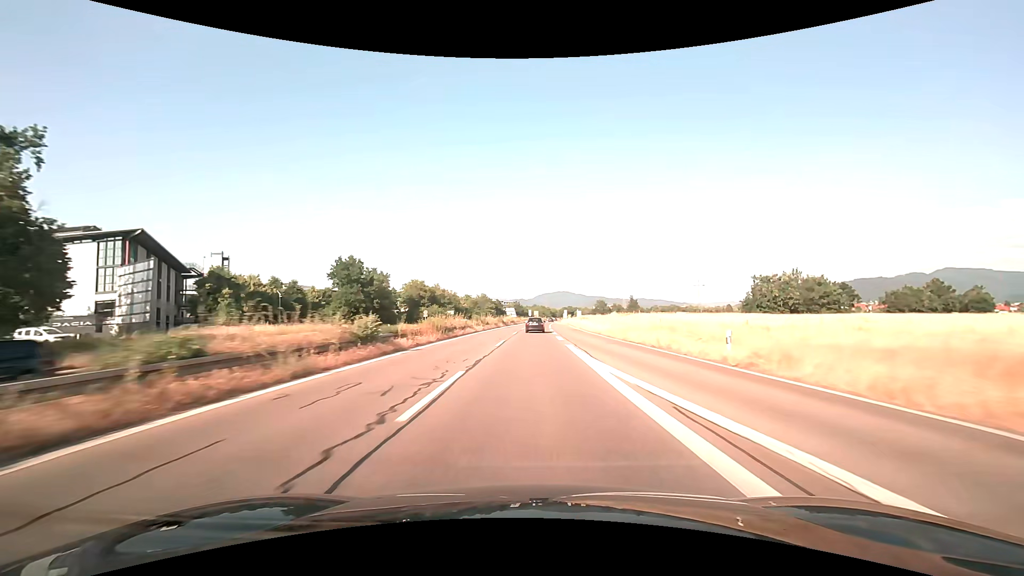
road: trunk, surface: asphalt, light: Day
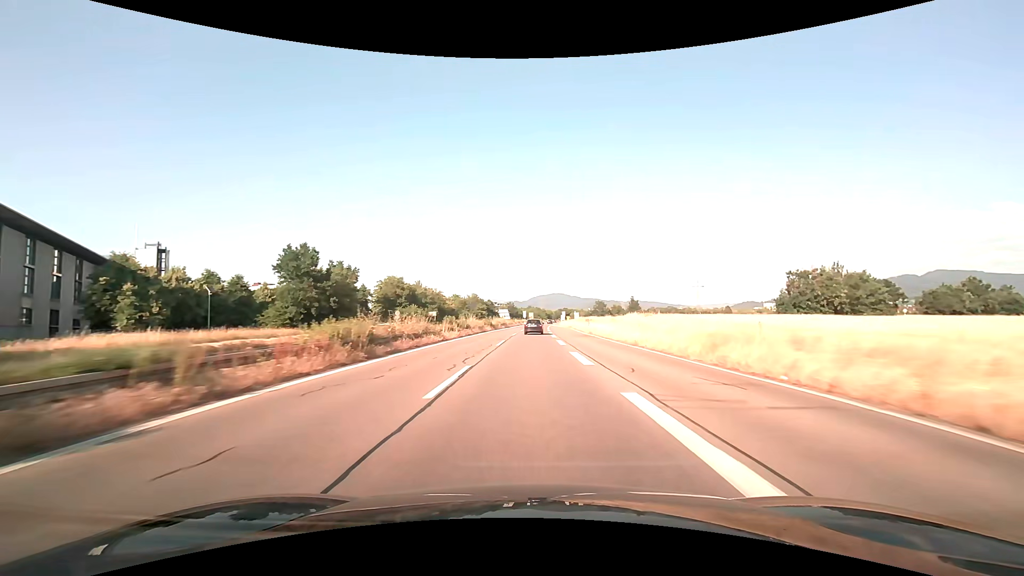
(+0.1, +16.0) m; +1°
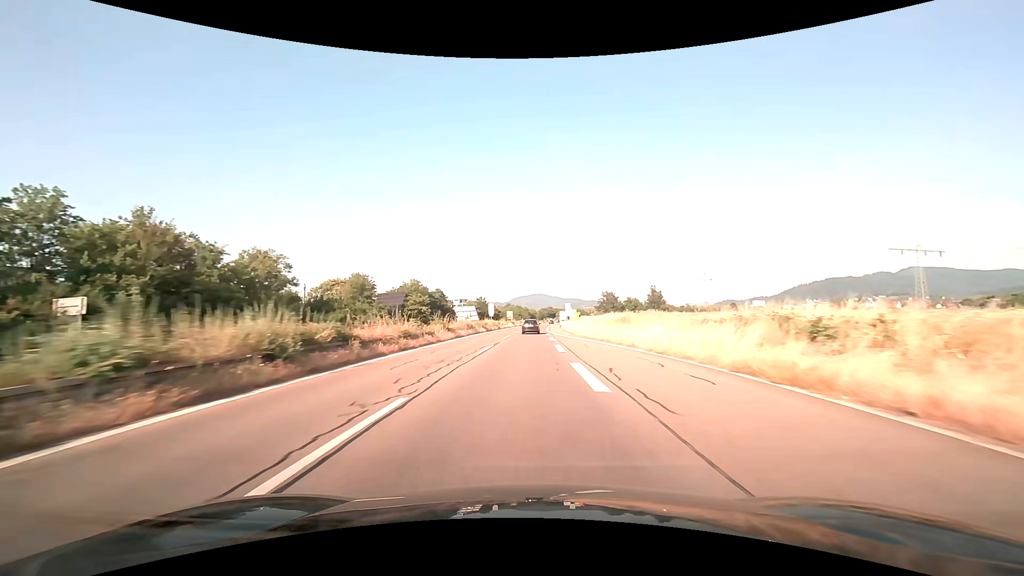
(+1.7, +77.9) m; +2°
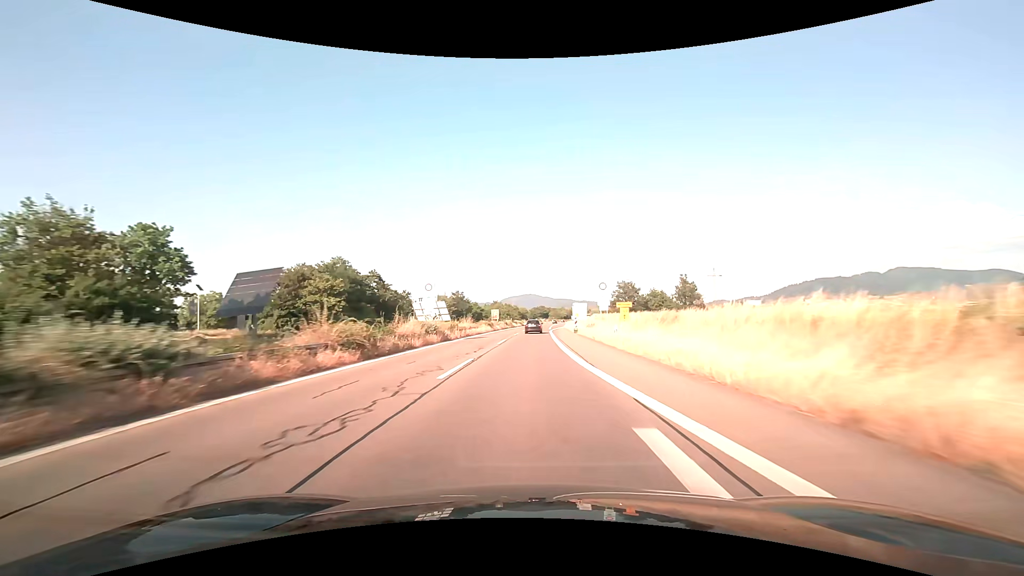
(+0.4, +45.1) m; +1°
(0, +10) (0, +20) (0, +30) (0, +40) (+1, +50) (+1, +60) (+1, +70) (+2, +80) (+2, +90) (+3, +100) m
